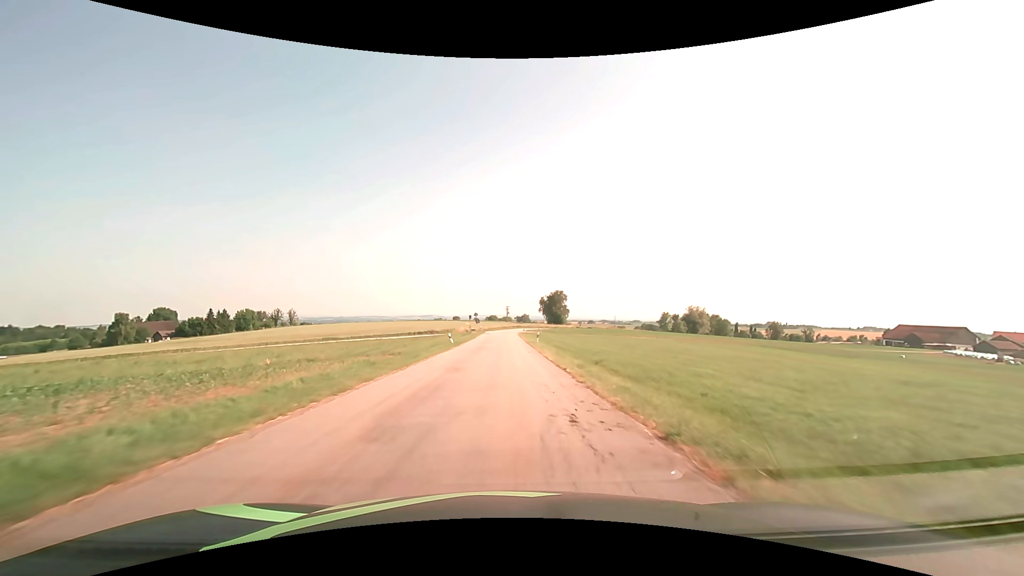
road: tertiary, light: Day
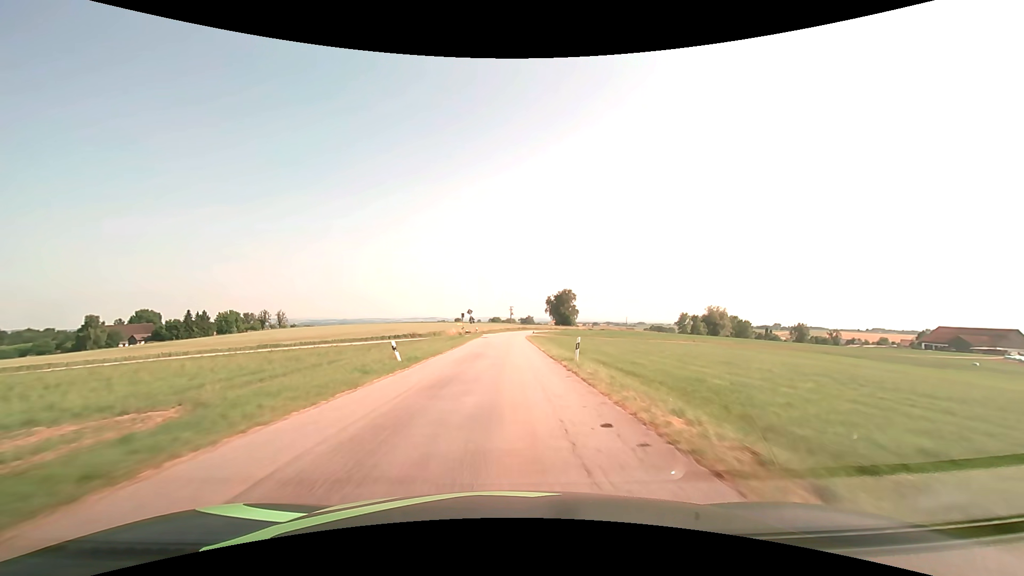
(-0.1, +21.6) m; 0°
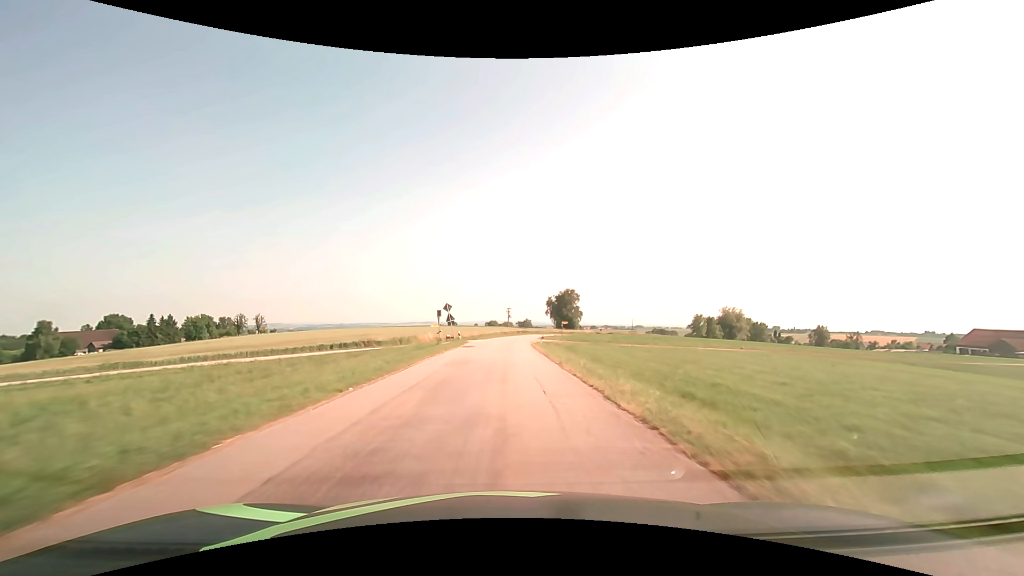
(0.0, +21.5) m; 0°
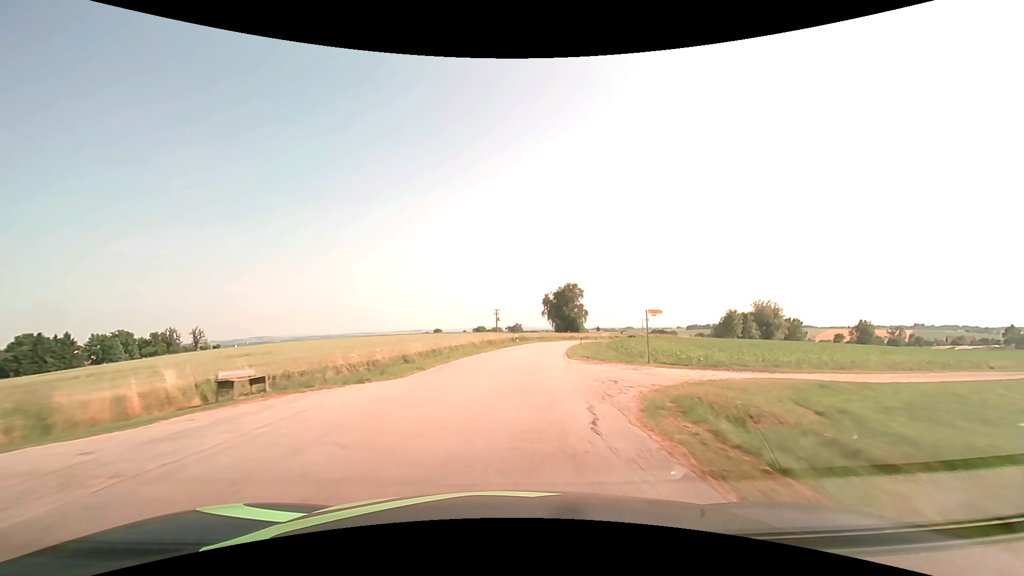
(+0.3, +42.9) m; +1°
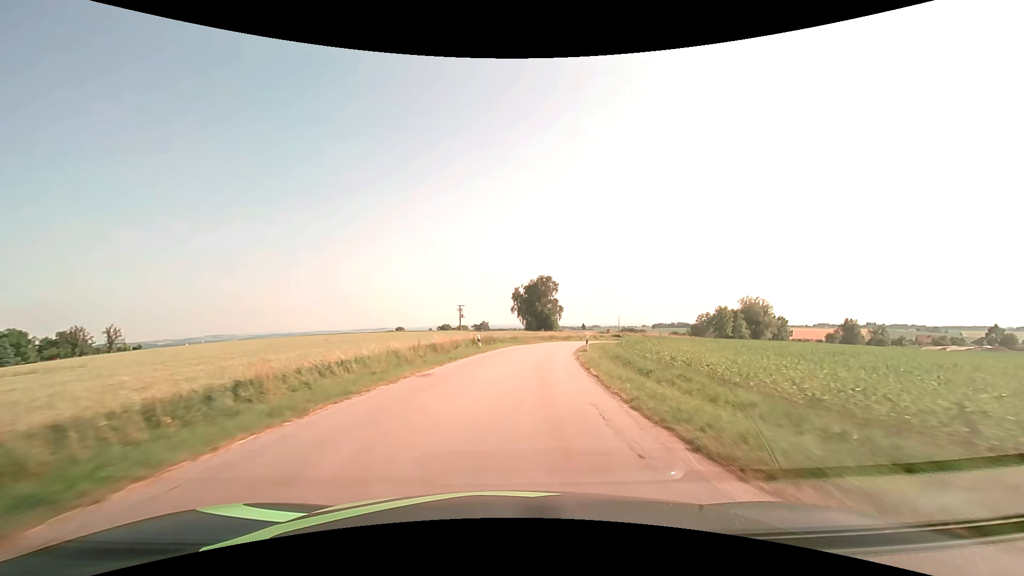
(+0.6, +21.4) m; +4°
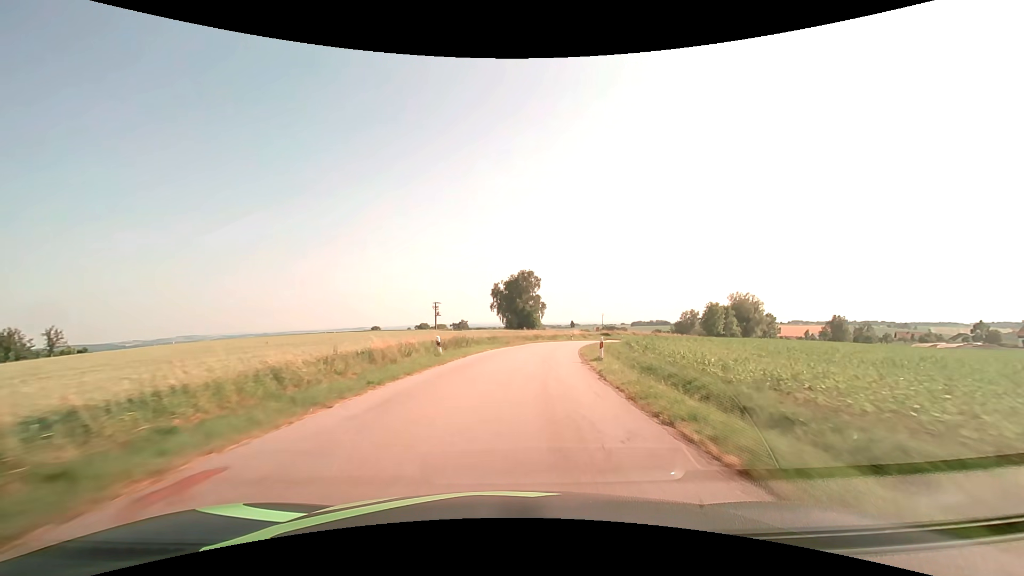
(+0.2, +10.7) m; +2°
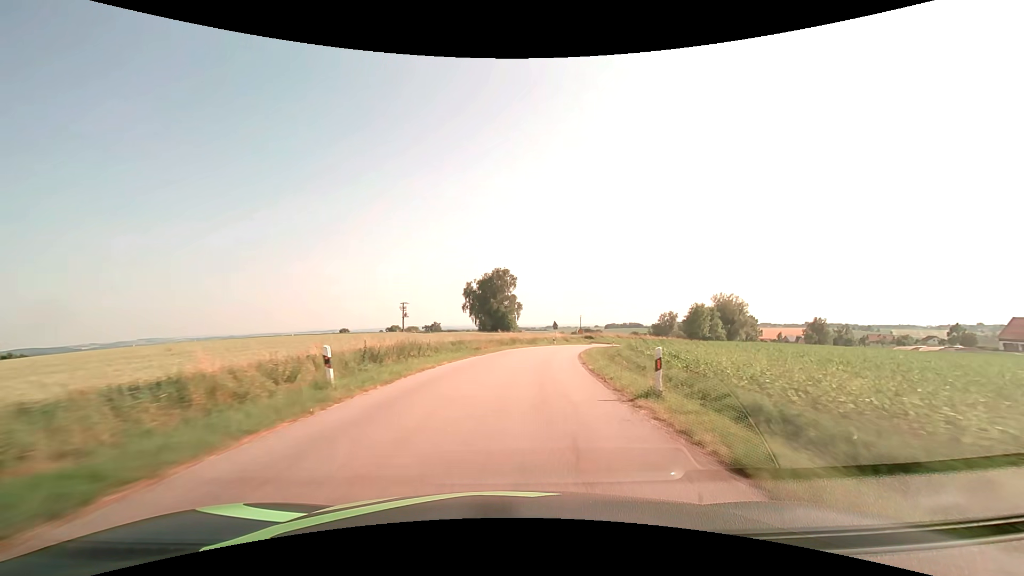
(+0.3, +10.7) m; +3°
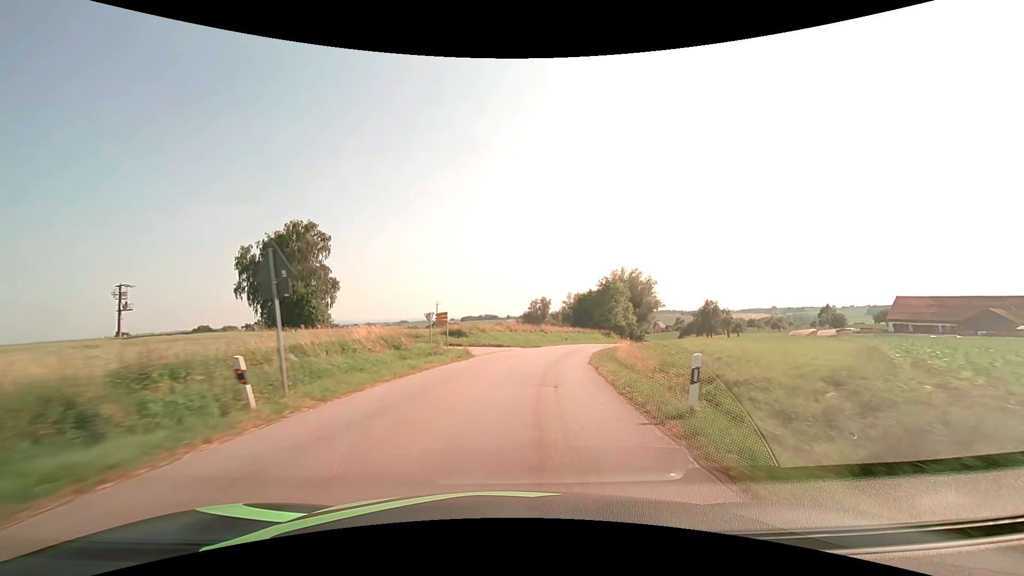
(+7.2, +52.4) m; +16°
(0, +10) (+1, +20) (+3, +30) (+5, +40) (+8, +49) (+11, +59) (+15, +68) (+20, +77) (+24, +86) (+29, +95) m
